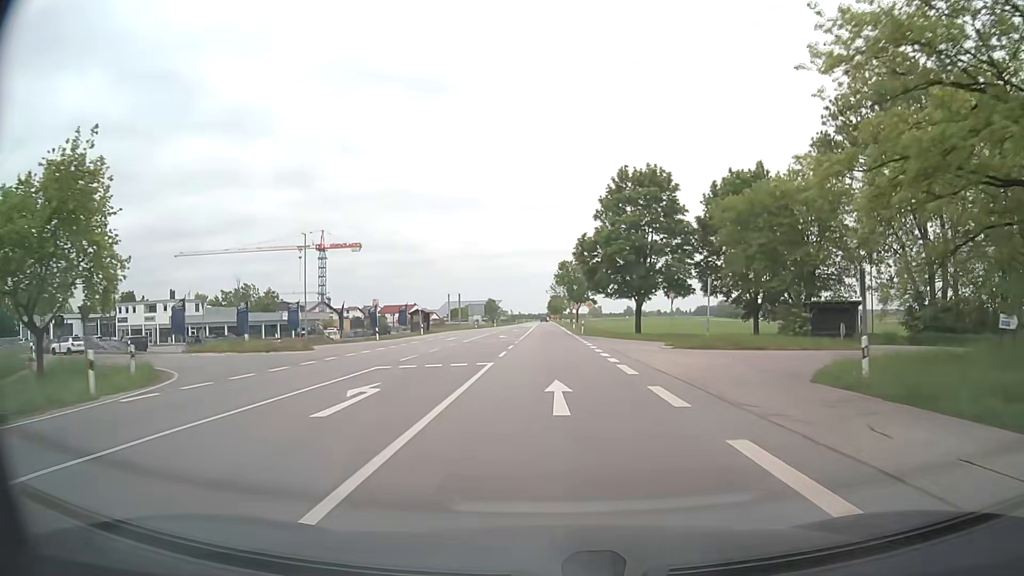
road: secondary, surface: asphalt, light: Day
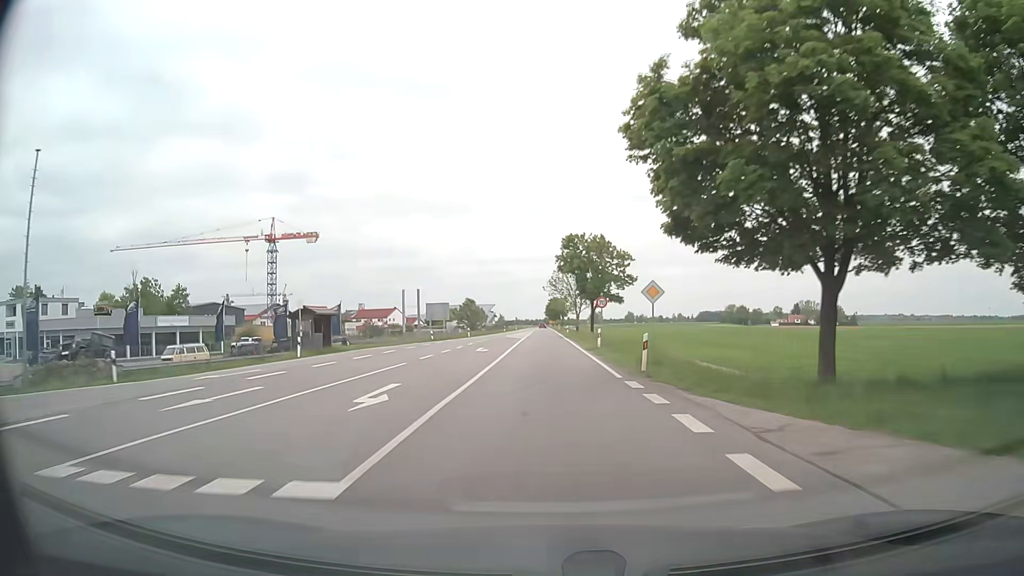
(+0.1, +36.5) m; 0°
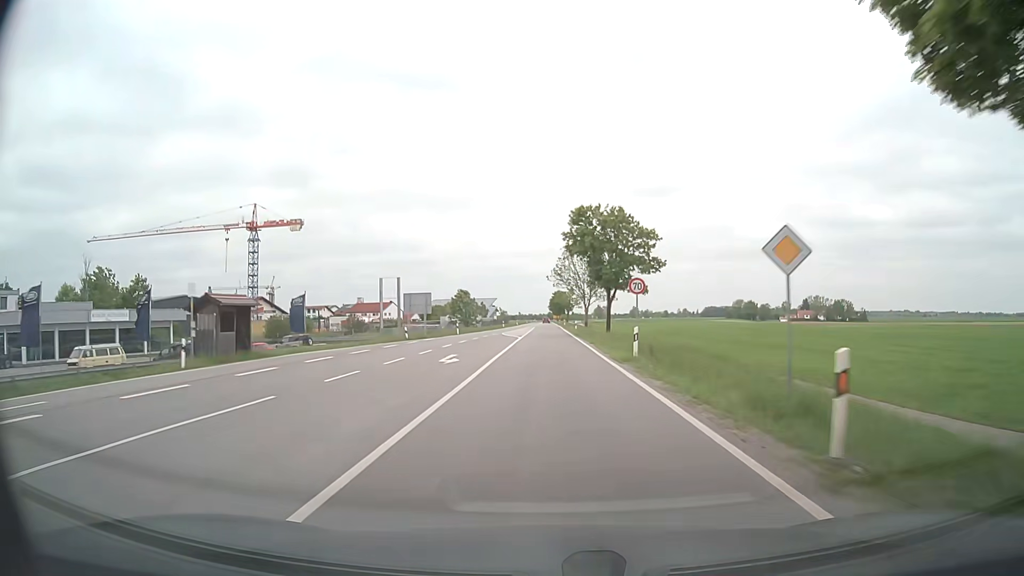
(-0.1, +13.1) m; -1°
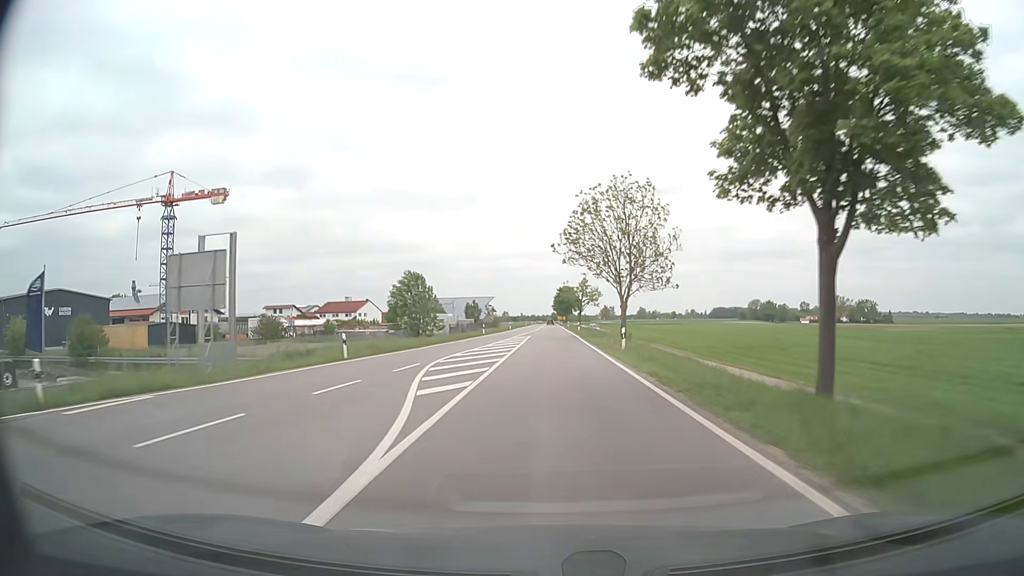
(+0.4, +38.3) m; 0°
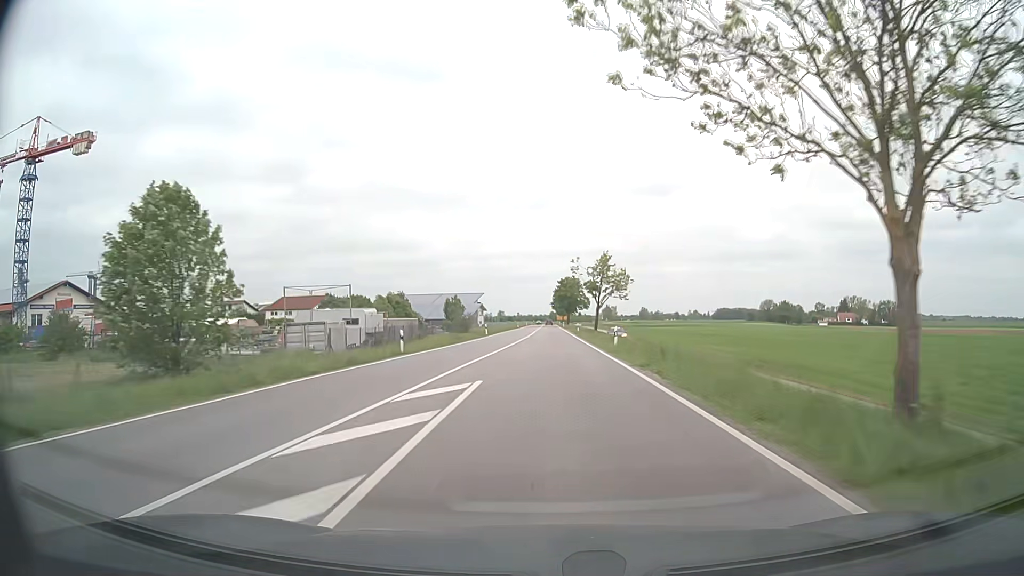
(0.0, +38.3) m; 0°
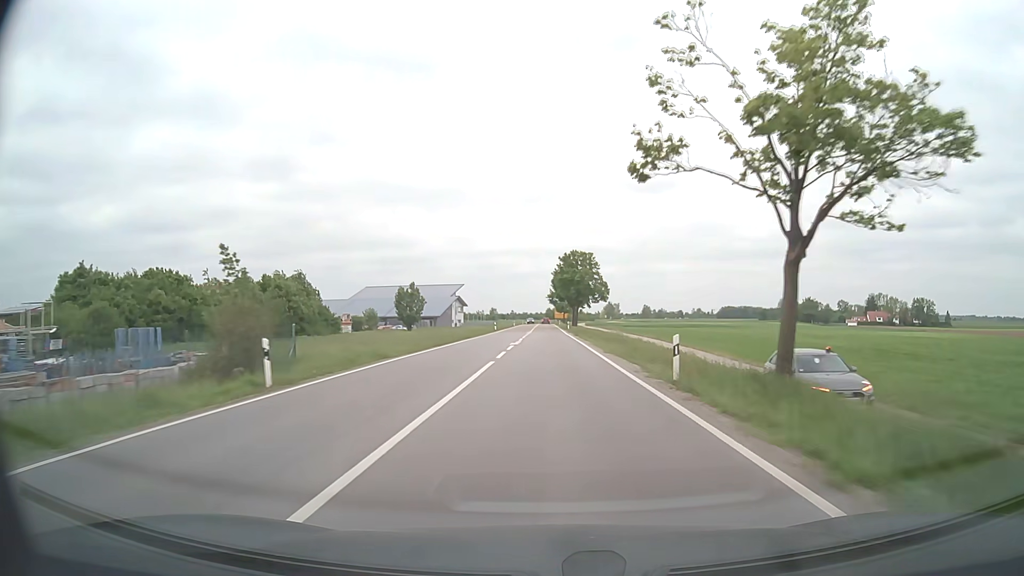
(+0.1, +51.8) m; 0°
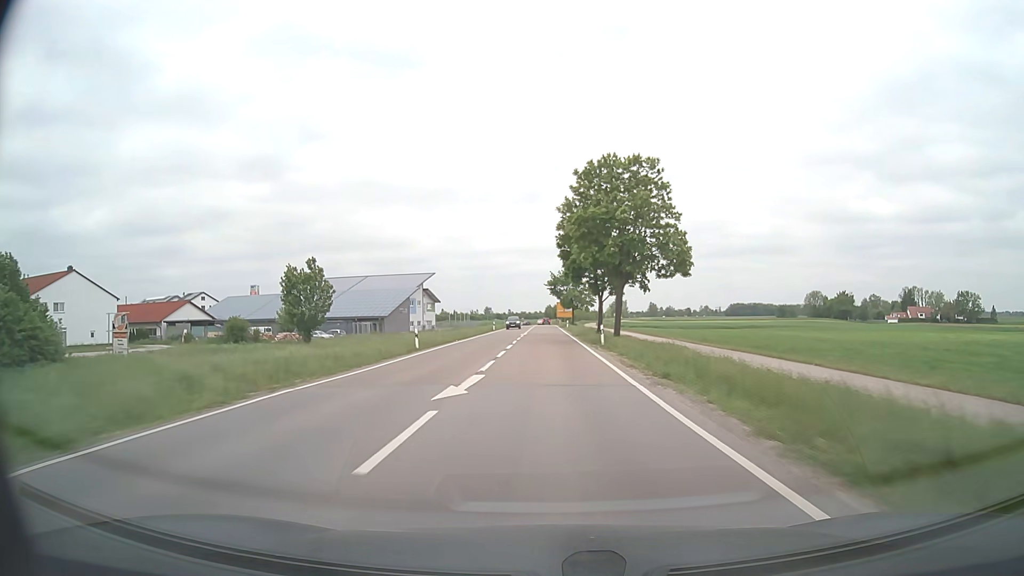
(0.0, +52.4) m; 0°
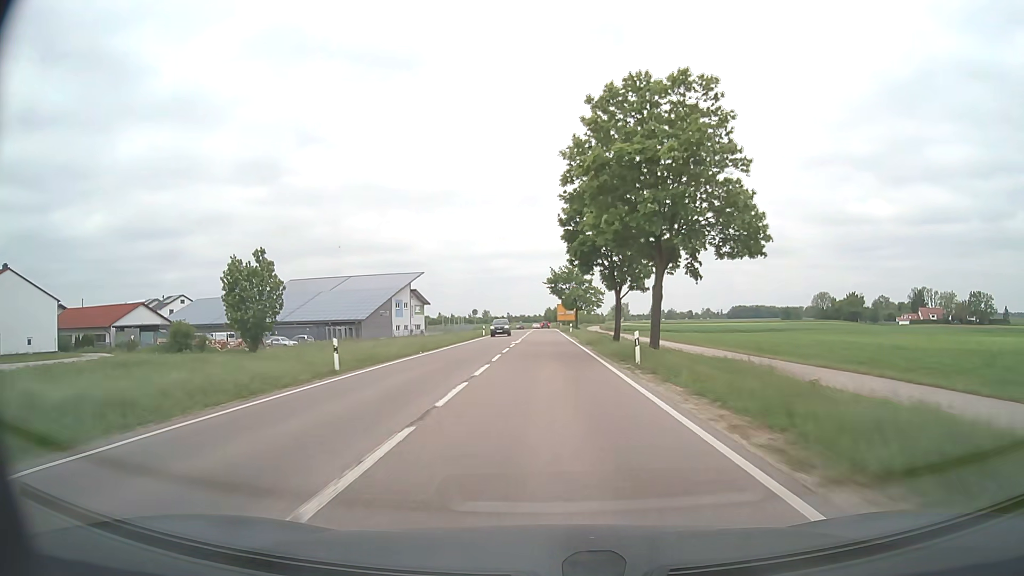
(0.0, +13.3) m; 0°
(0, +10) (0, +20) (0, +30) (0, +40) (0, +50) (0, +60) (0, +70) (0, +80) (0, +90) (0, +100) m
